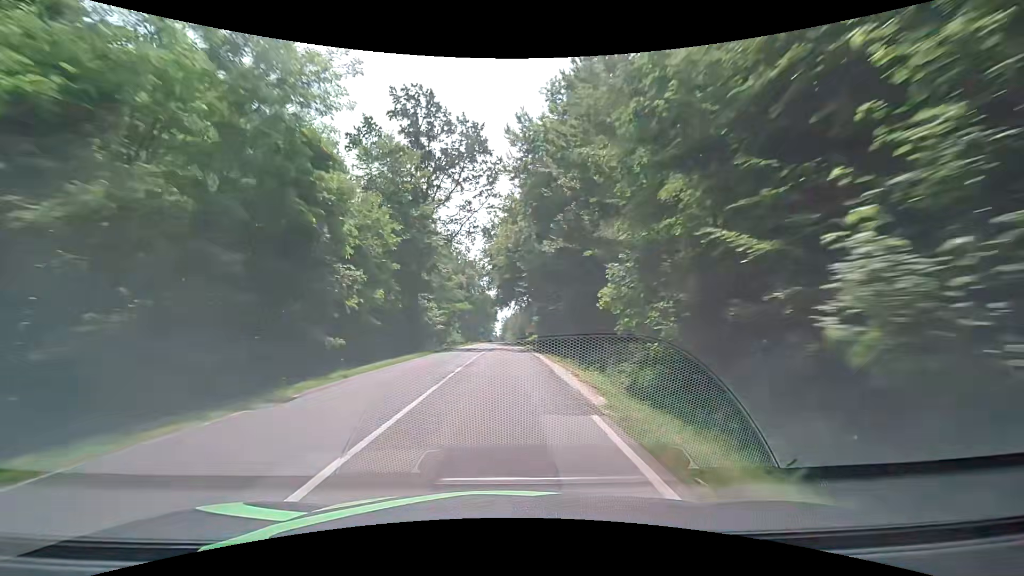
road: secondary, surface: asphalt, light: Day
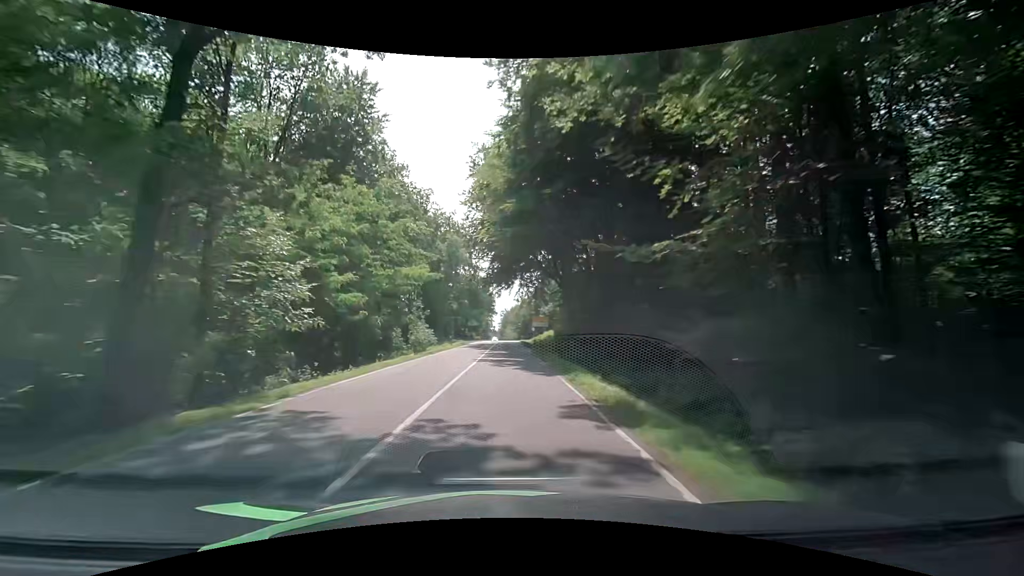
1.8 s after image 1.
(-0.3, +37.3) m; 0°
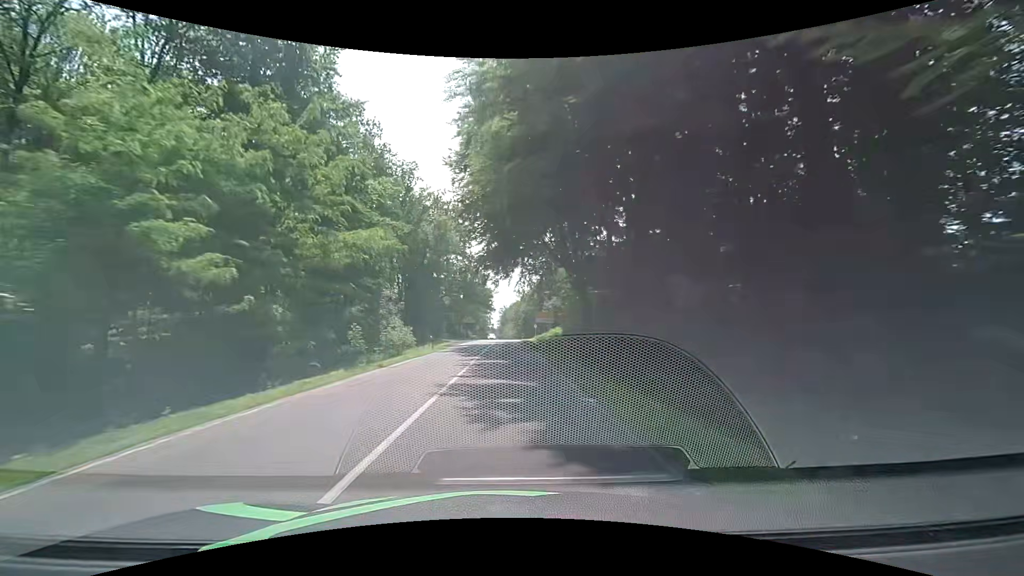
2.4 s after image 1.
(-0.1, +12.5) m; -1°
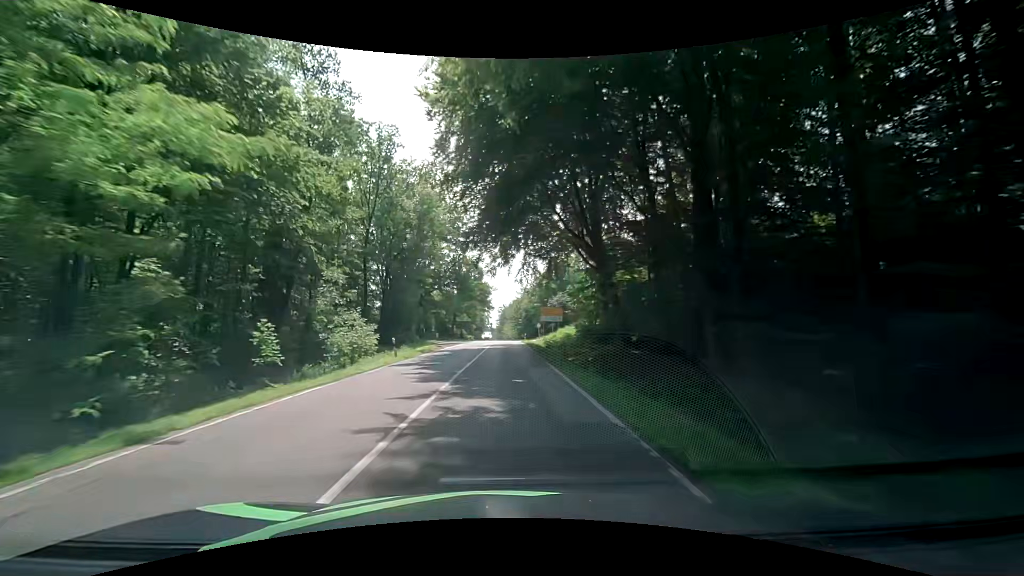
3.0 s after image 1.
(+0.1, +12.6) m; +1°
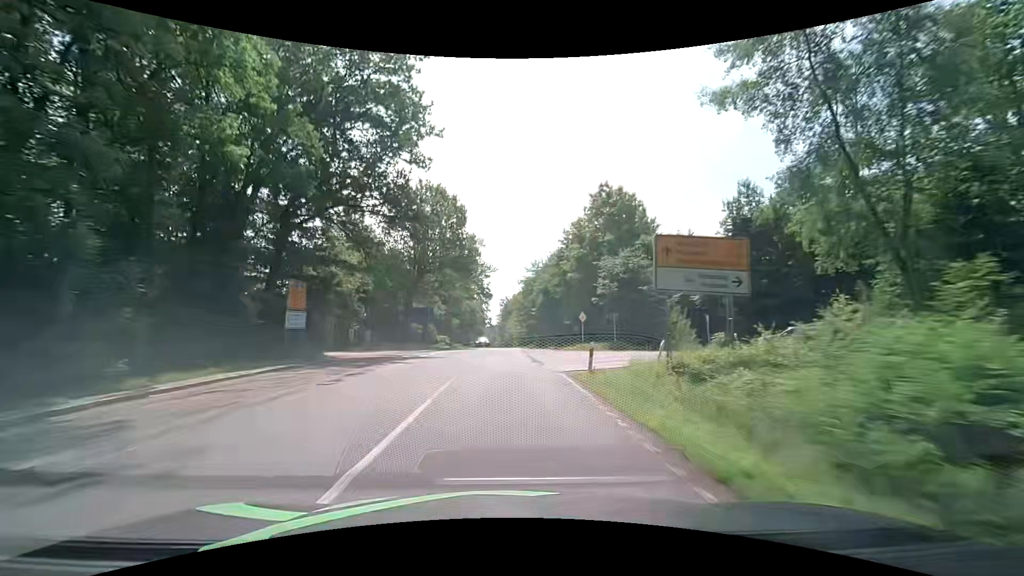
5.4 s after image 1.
(-0.3, +50.3) m; 0°
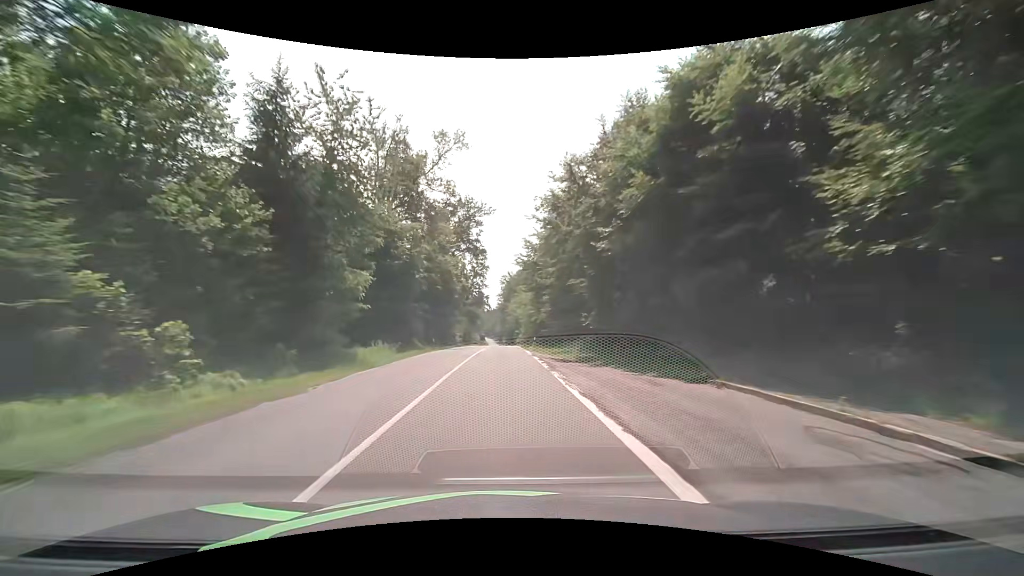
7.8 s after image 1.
(-0.5, +50.4) m; -1°
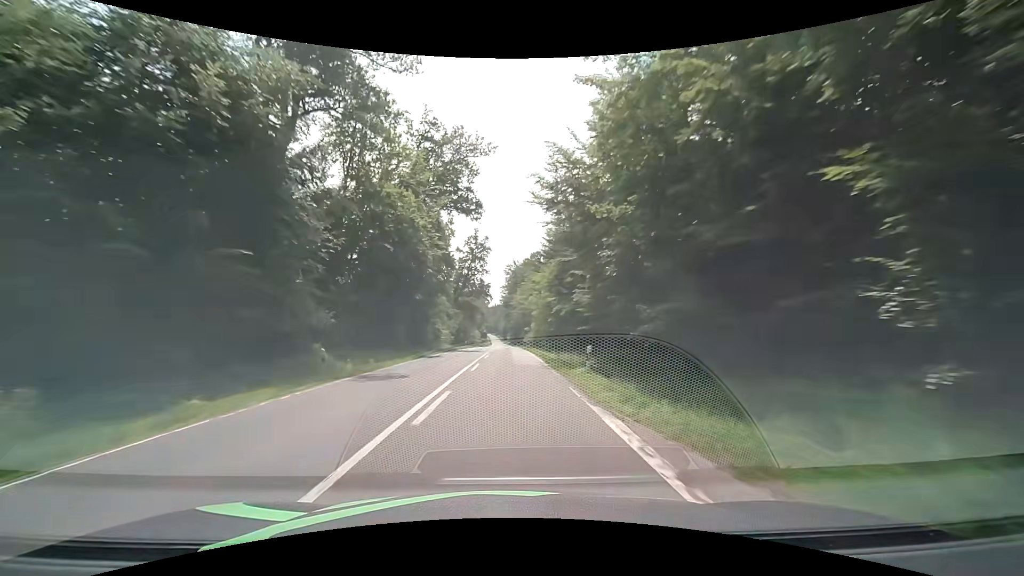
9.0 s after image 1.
(-0.3, +25.4) m; -1°
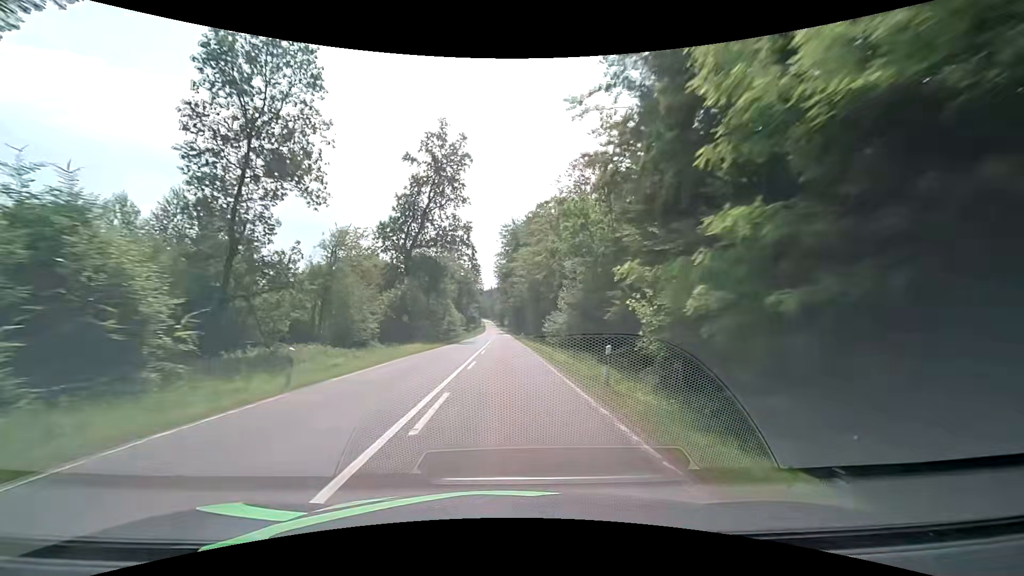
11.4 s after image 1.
(+0.3, +51.1) m; 0°
(0, +10) (0, +20) (0, +30) (0, +40) (0, +50) (0, +60) (0, +70) (0, +80) (0, +90) (0, +100) m
